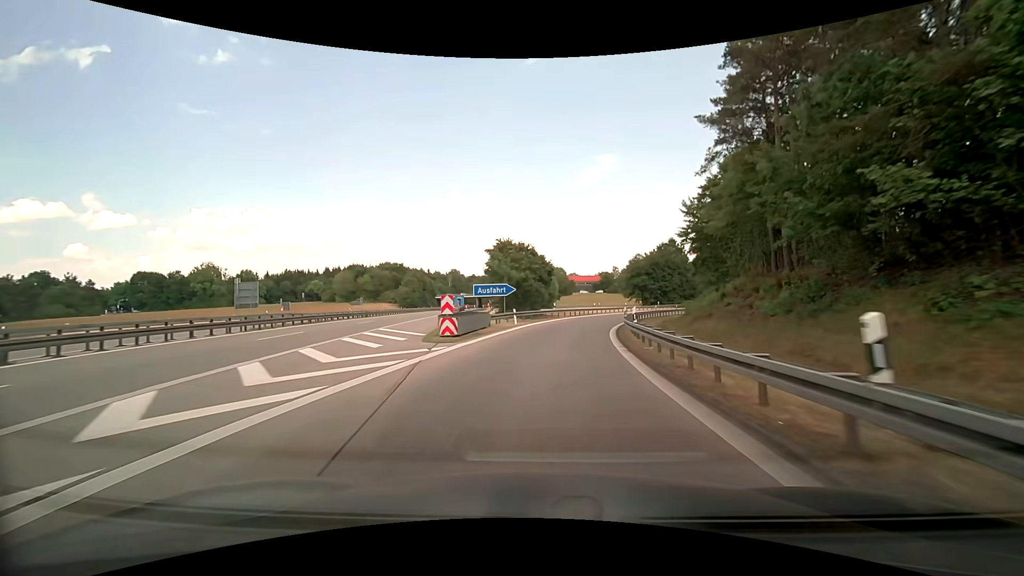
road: motorway_link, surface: asphalt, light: Day
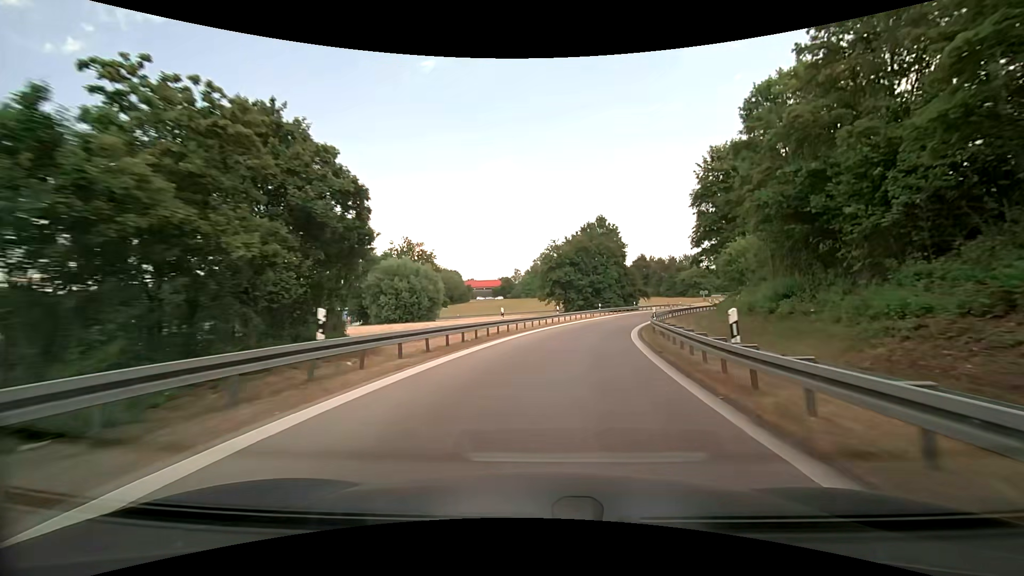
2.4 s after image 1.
(+3.1, +36.9) m; +11°
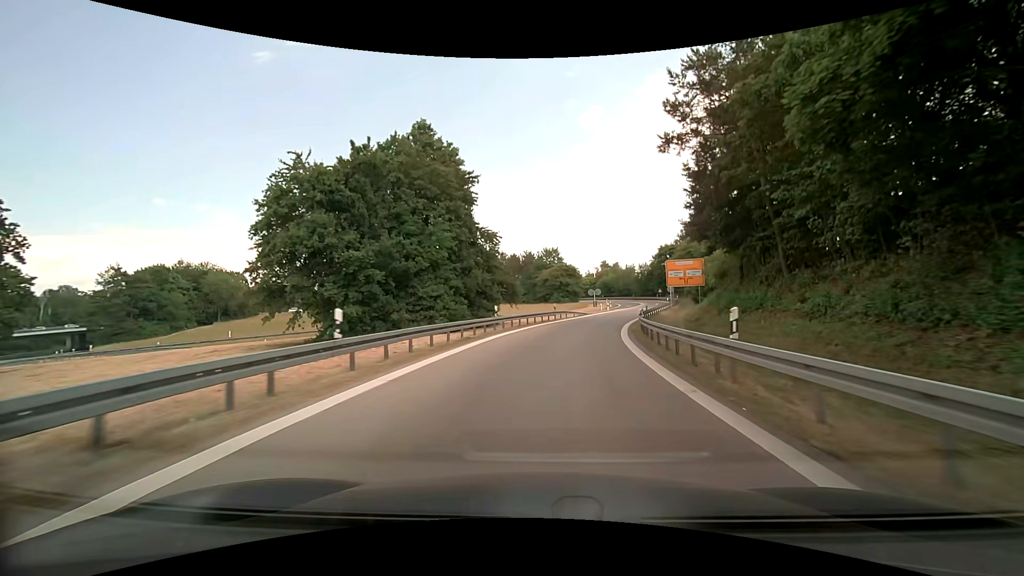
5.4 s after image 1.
(+6.9, +44.6) m; +17°
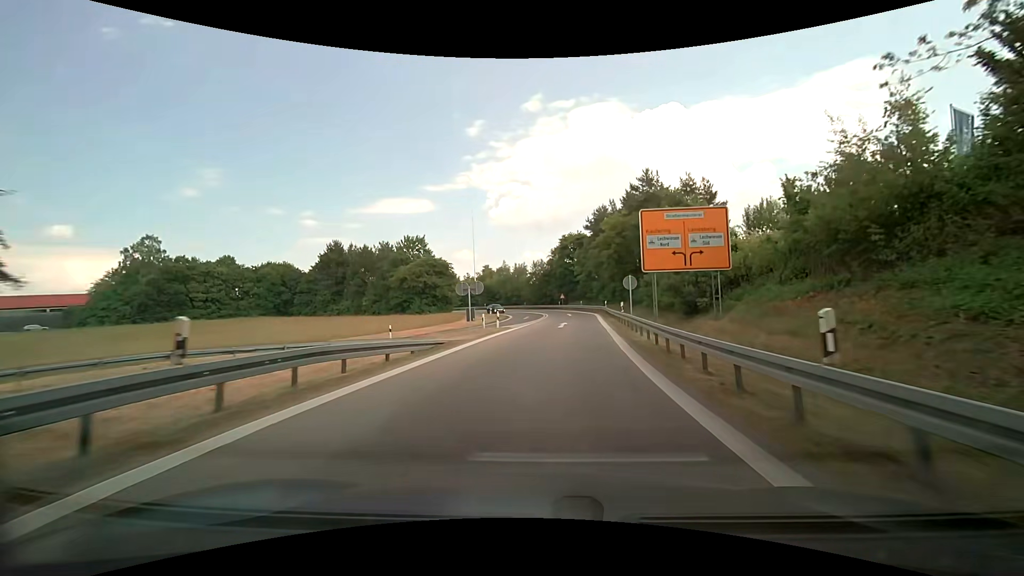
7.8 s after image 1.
(+3.8, +34.7) m; +13°
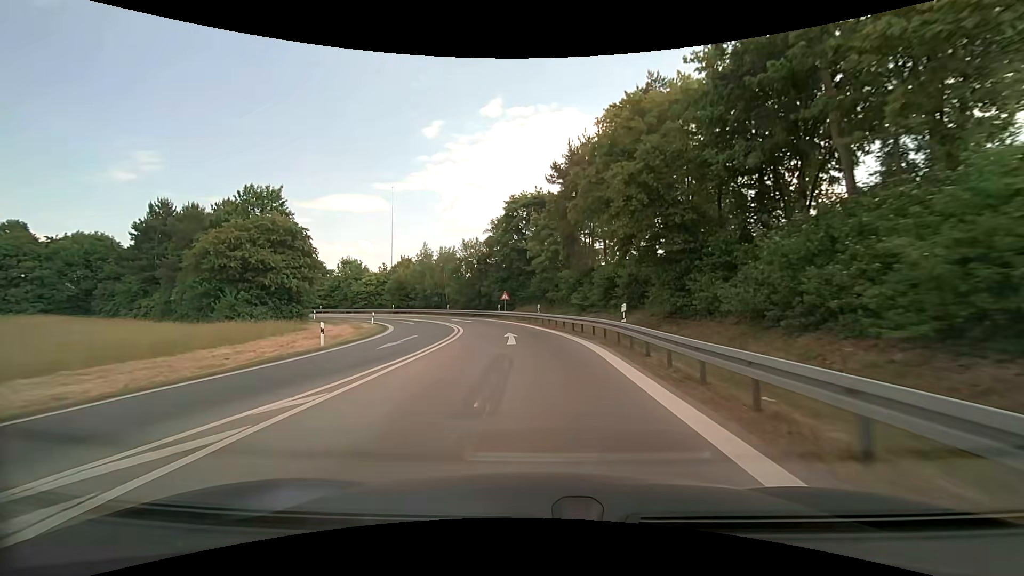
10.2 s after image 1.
(+2.8, +33.9) m; +7°
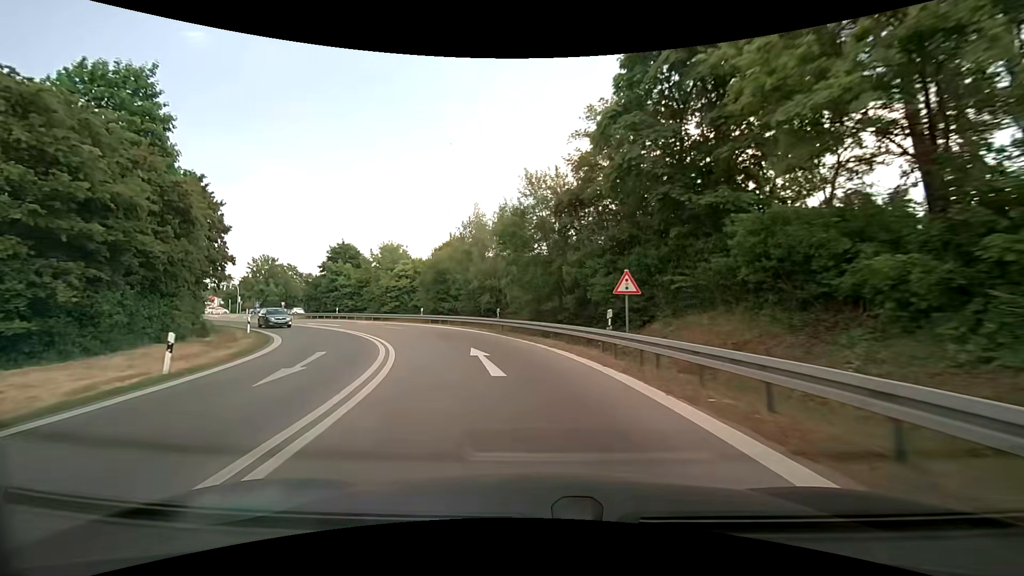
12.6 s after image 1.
(-2.4, +31.2) m; -11°
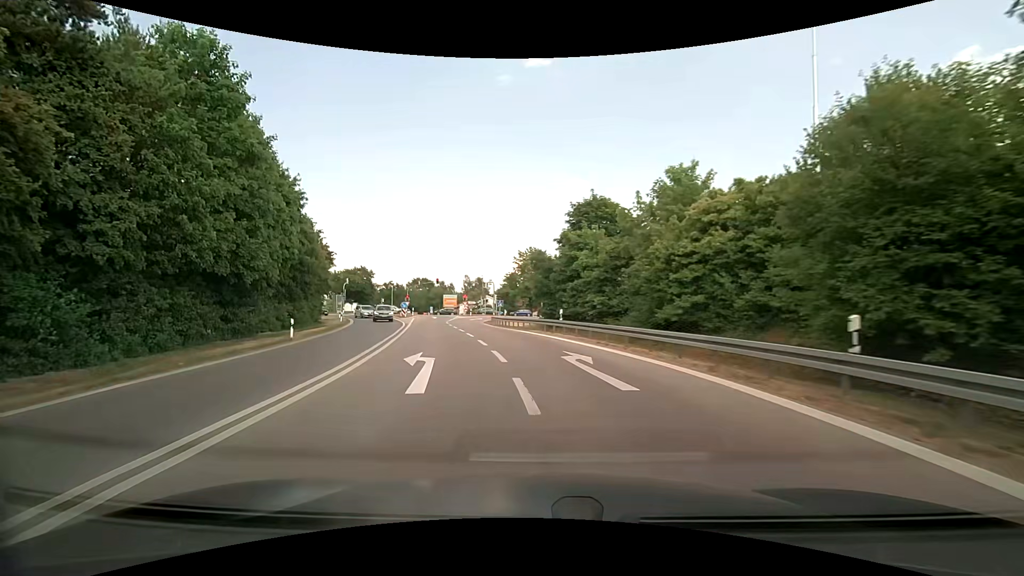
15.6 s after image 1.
(-8.6, +32.9) m; -33°
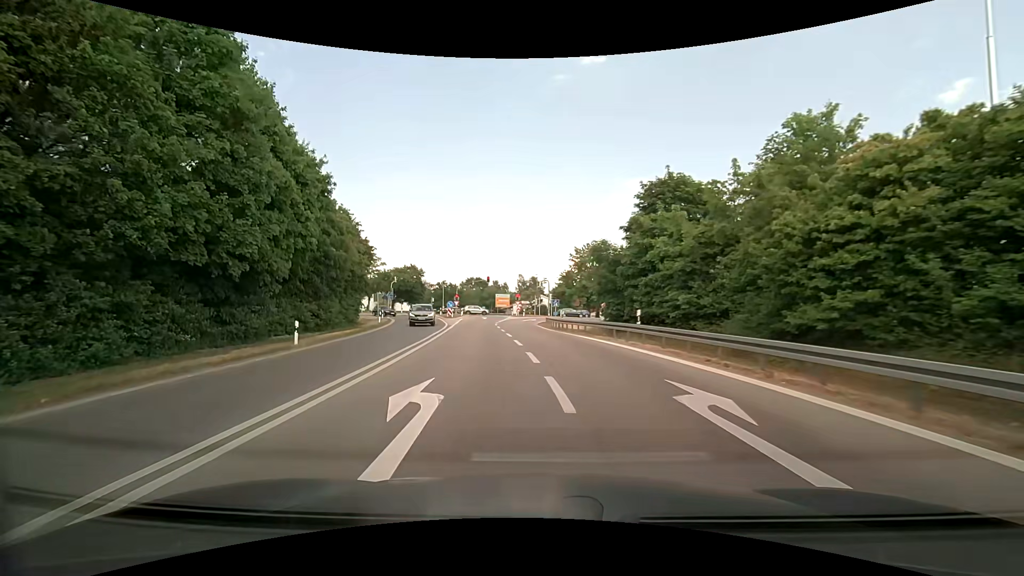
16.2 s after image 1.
(-0.3, +6.0) m; -7°
